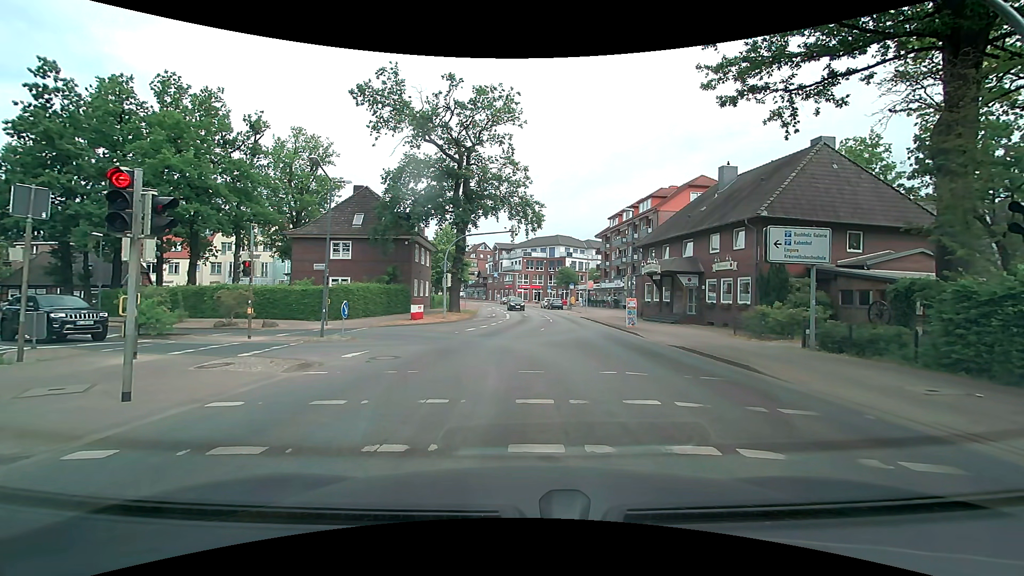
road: secondary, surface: asphalt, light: Day
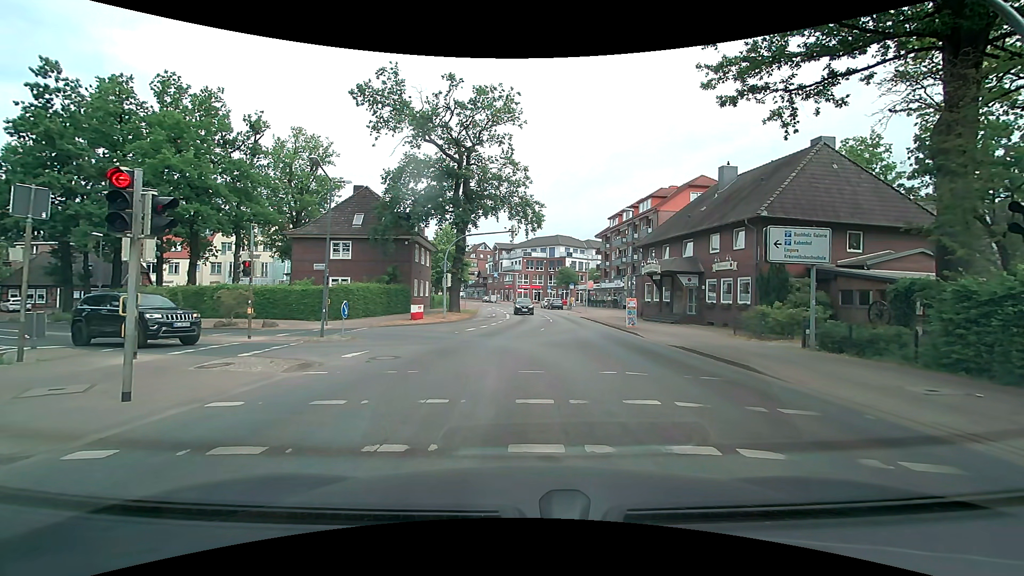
(0.0, 0.0) m; 0°
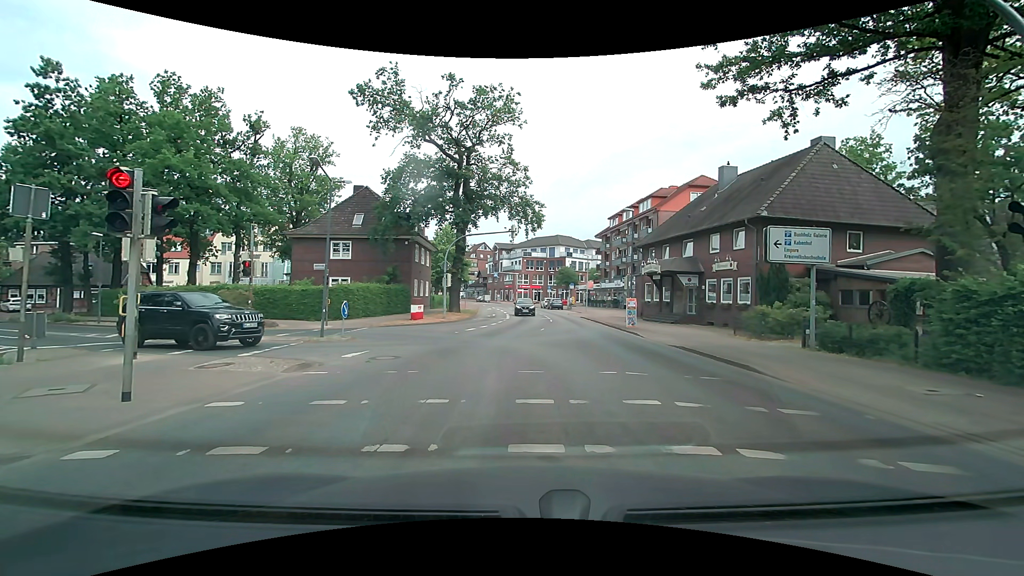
(0.0, 0.0) m; 0°
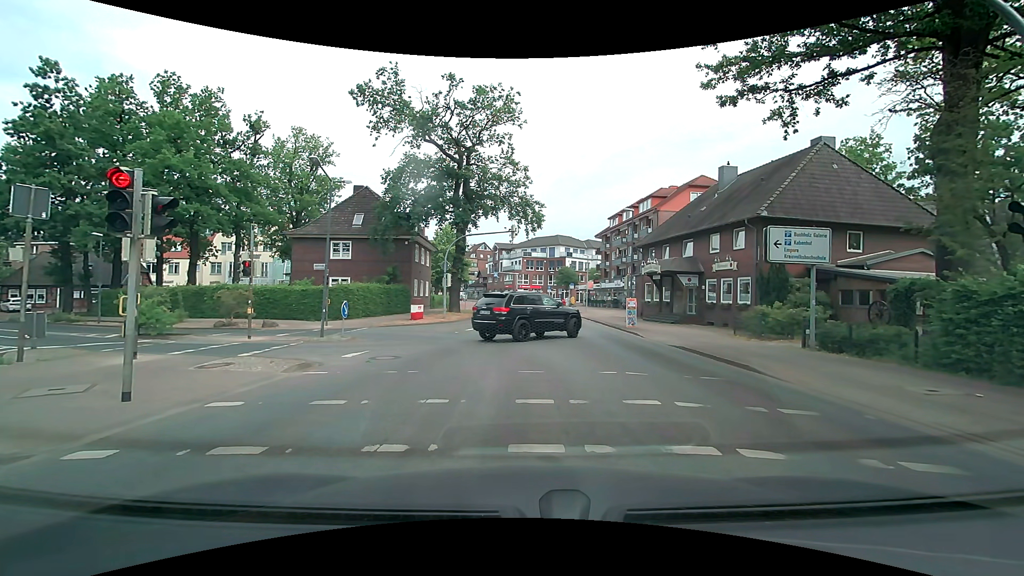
(0.0, 0.0) m; 0°
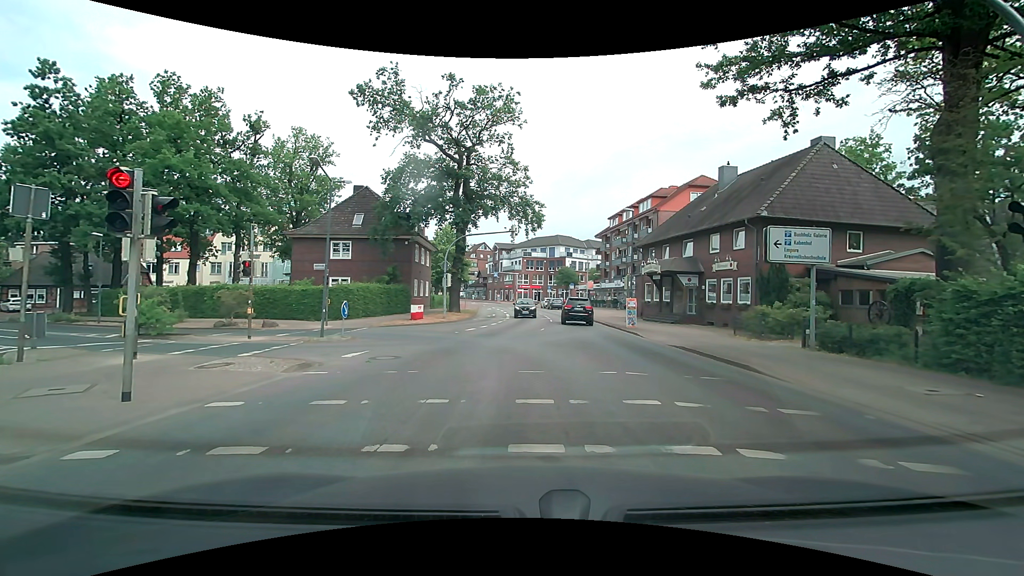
(0.0, 0.0) m; 0°
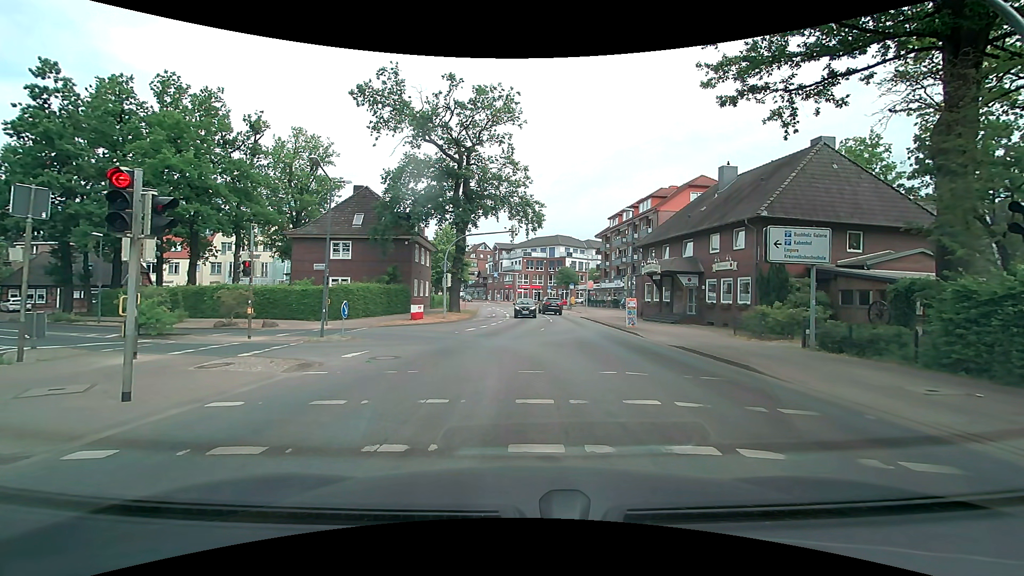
(0.0, 0.0) m; 0°
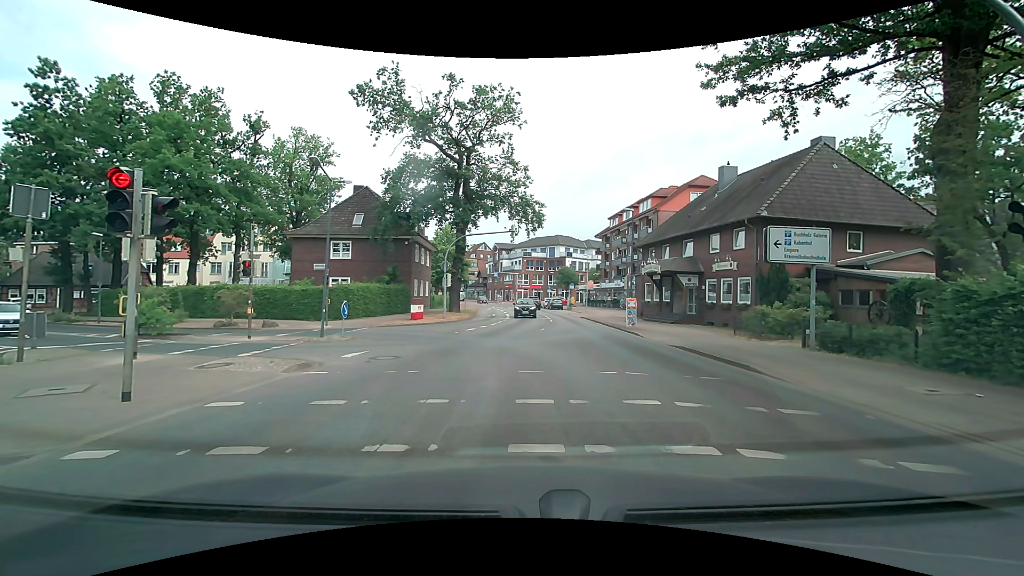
(0.0, 0.0) m; 0°
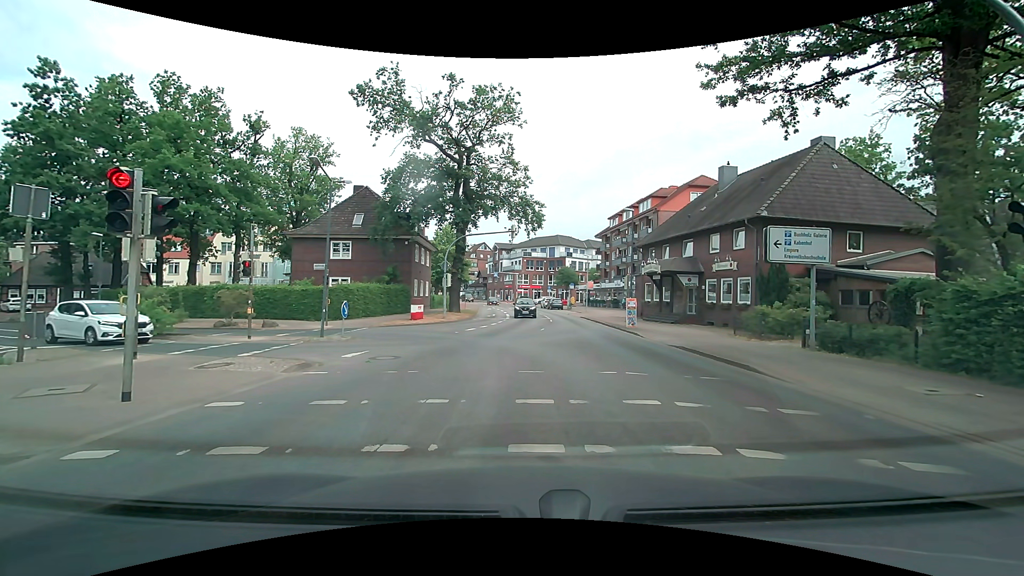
(0.0, 0.0) m; 0°
